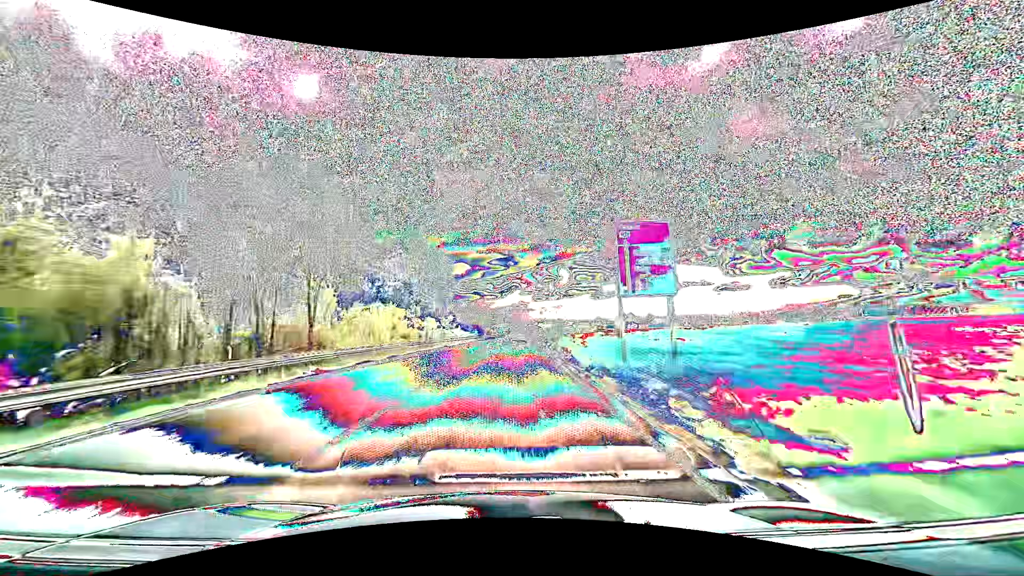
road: primary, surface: asphalt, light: Day
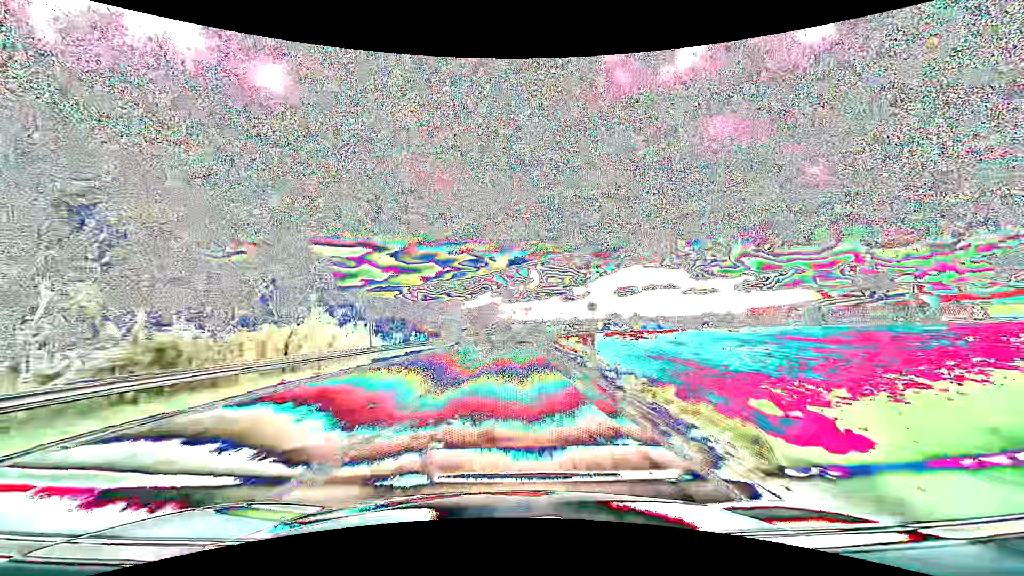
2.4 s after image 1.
(+1.7, +62.9) m; +3°
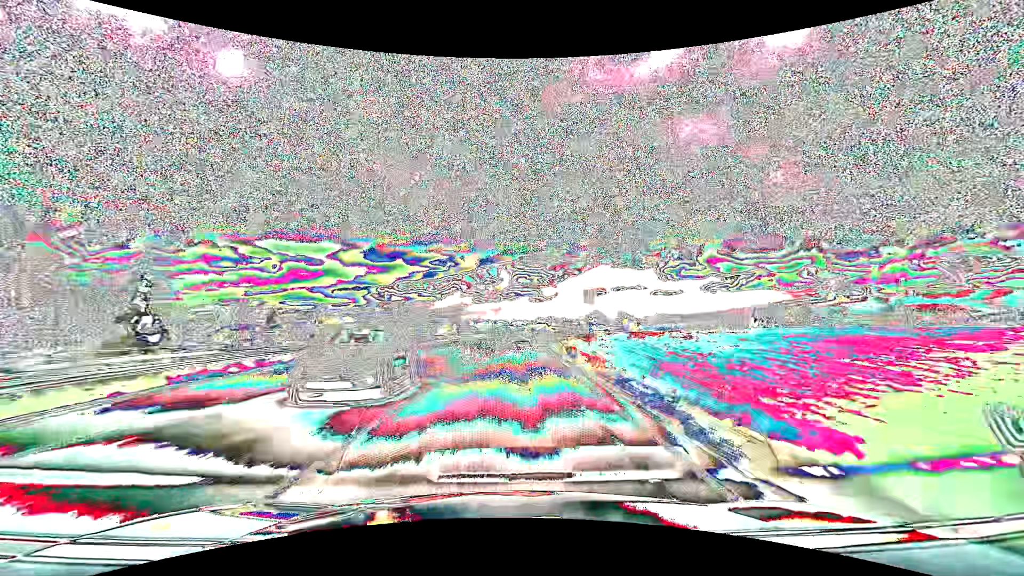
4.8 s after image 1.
(+2.3, +63.1) m; +4°
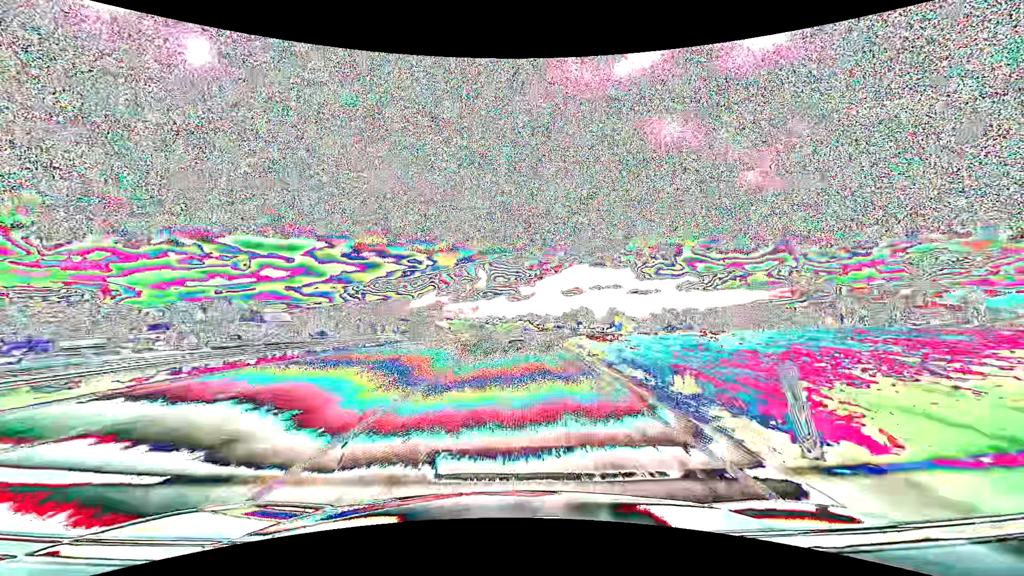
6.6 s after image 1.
(+1.1, +47.5) m; +3°
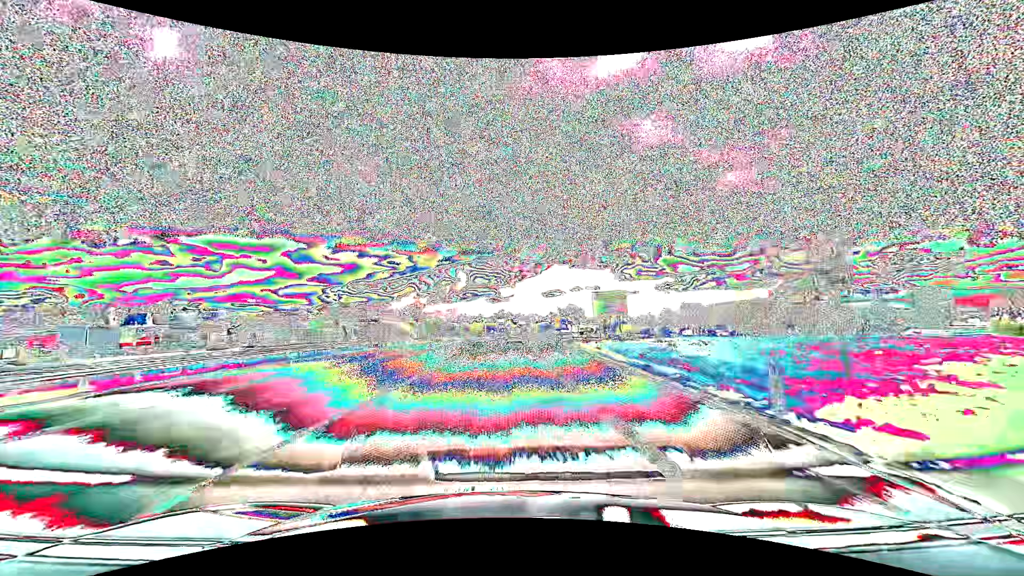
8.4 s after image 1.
(+1.1, +47.1) m; +2°
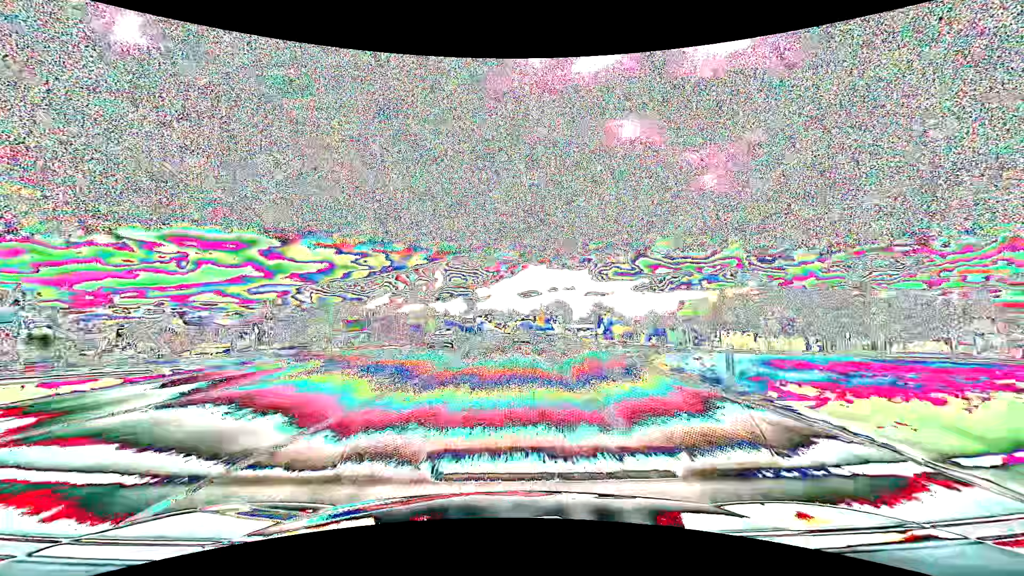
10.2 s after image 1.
(+0.9, +46.4) m; +3°
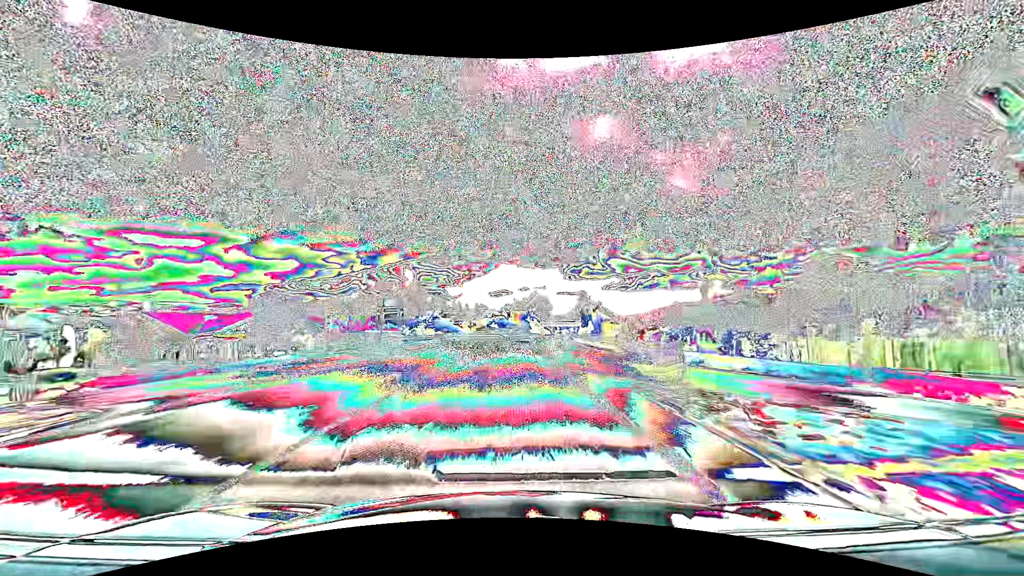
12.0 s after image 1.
(+1.3, +45.5) m; +3°
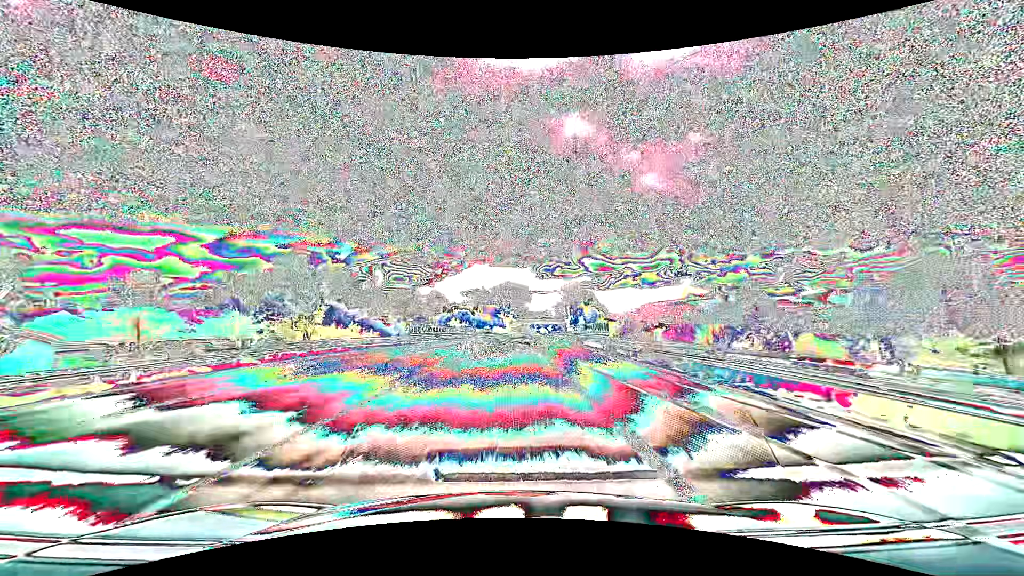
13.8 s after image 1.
(+1.4, +44.7) m; +3°
(0, +10) (0, +20) (+1, +30) (+1, +40) (+1, +50) (+2, +60) (+2, +70) (+3, +80) (+4, +90) (+5, +100) m
